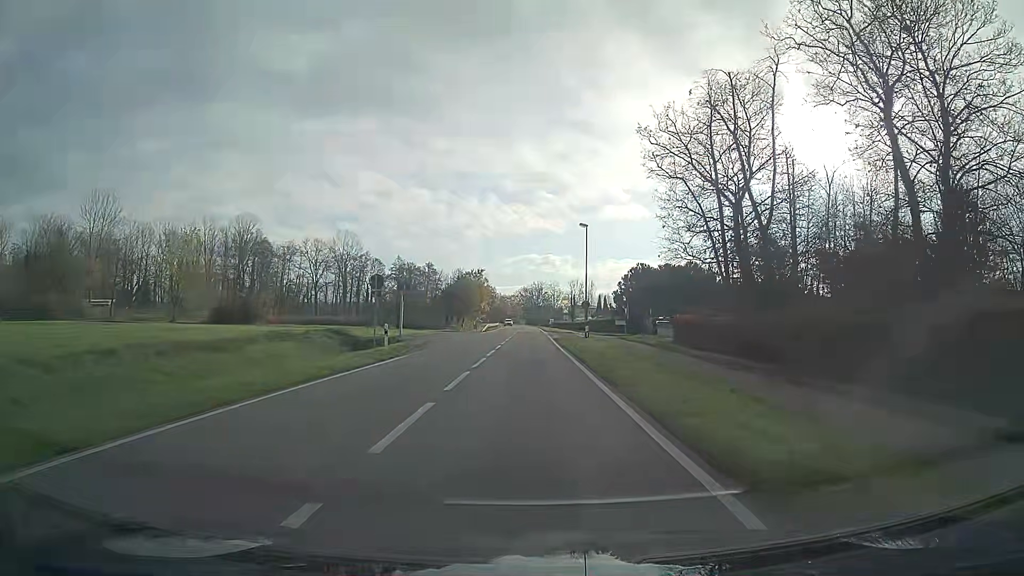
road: secondary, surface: asphalt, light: Day
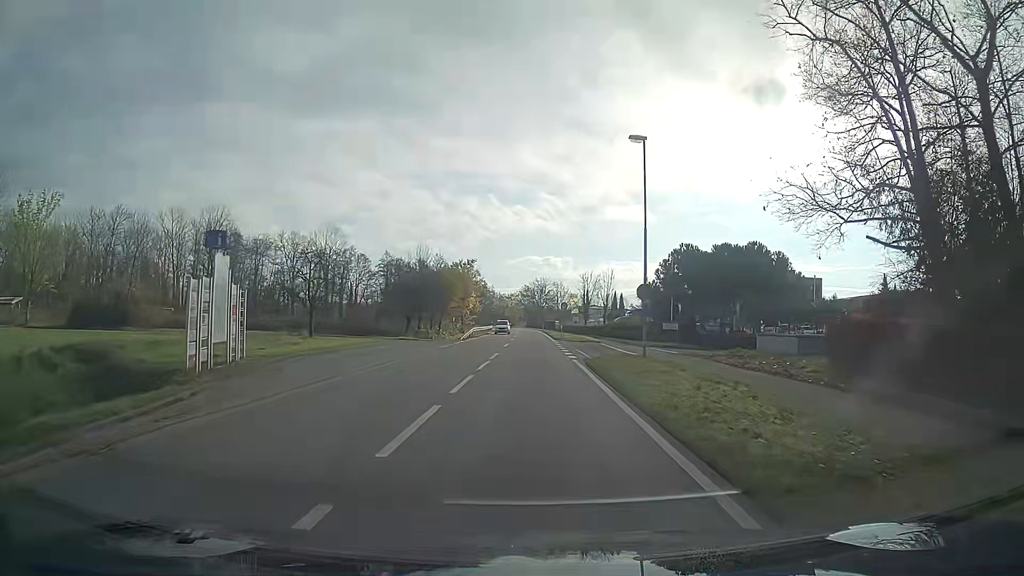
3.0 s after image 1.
(0.0, +24.2) m; 0°
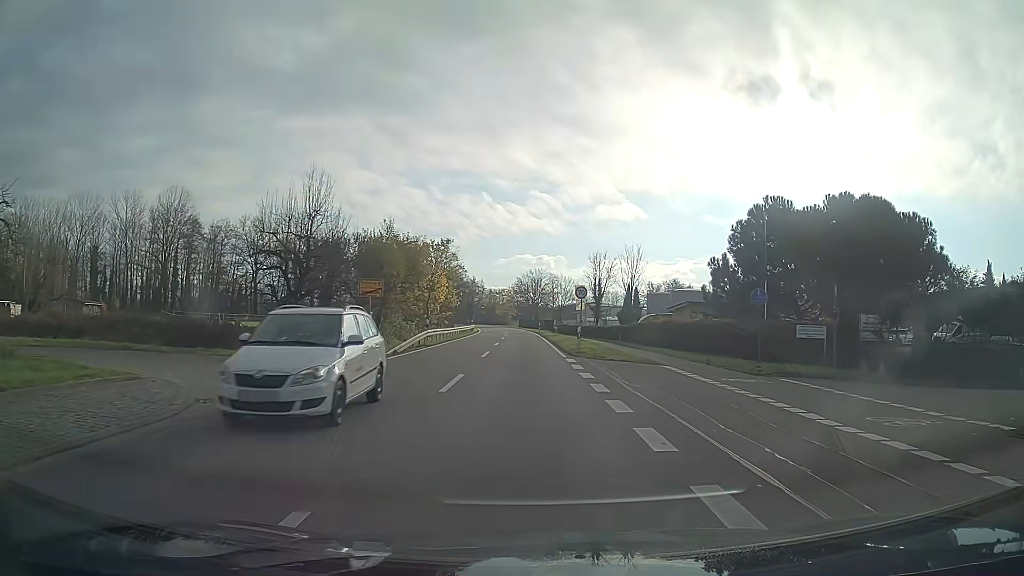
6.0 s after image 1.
(+0.1, +24.3) m; +1°
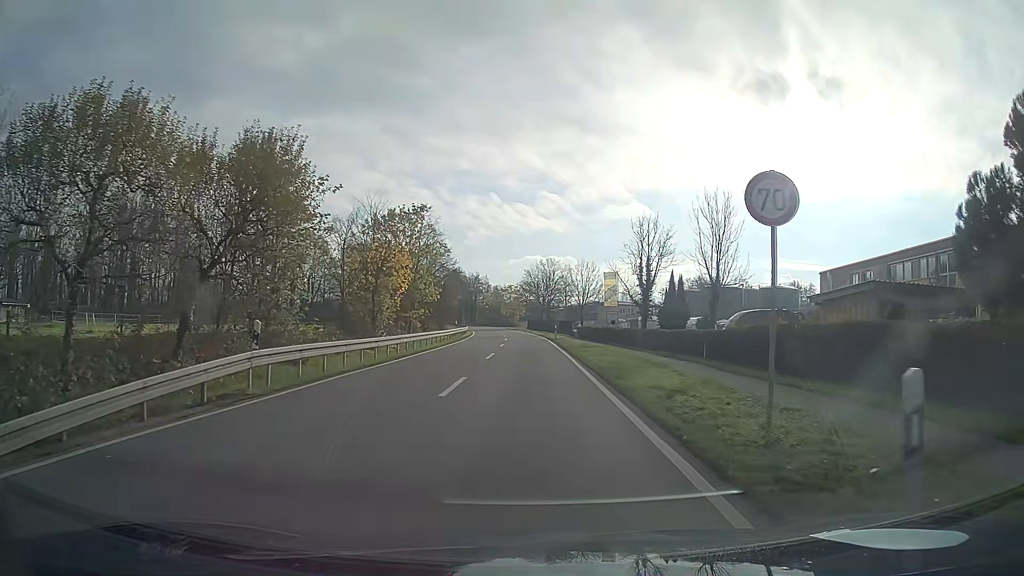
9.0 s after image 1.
(-0.3, +24.7) m; -2°
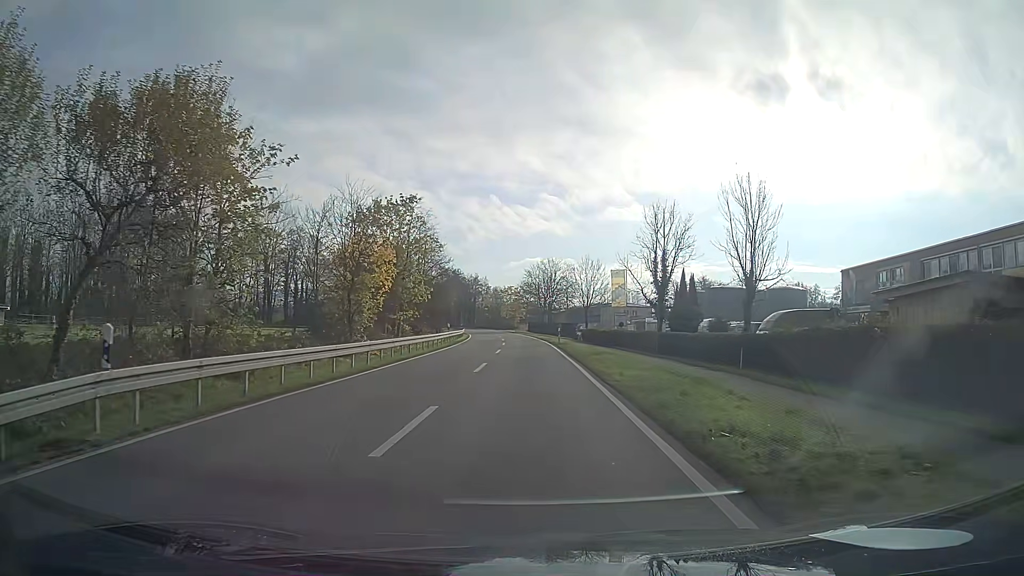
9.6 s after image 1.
(0.0, +5.4) m; 0°
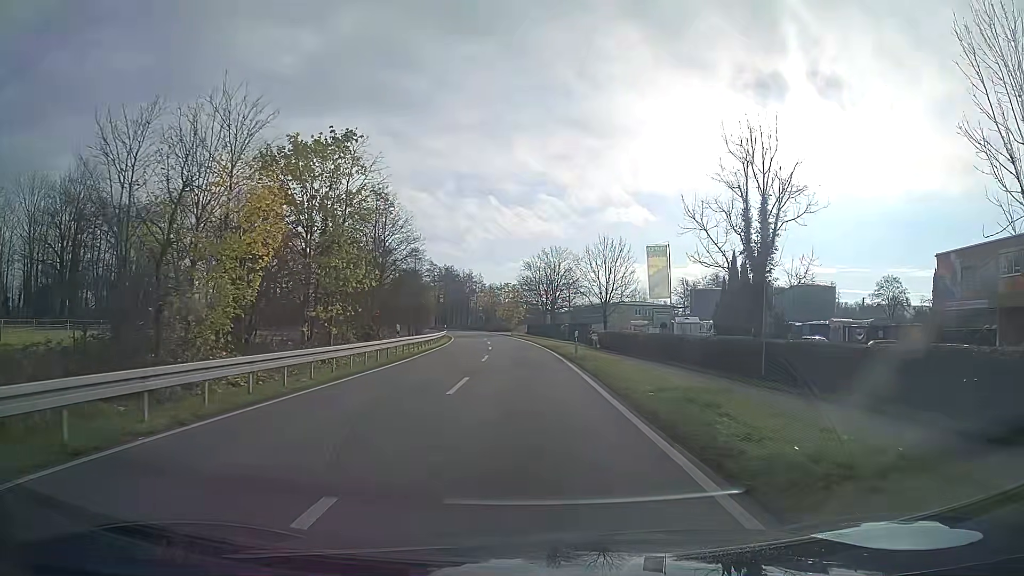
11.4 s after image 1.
(0.0, +18.2) m; 0°
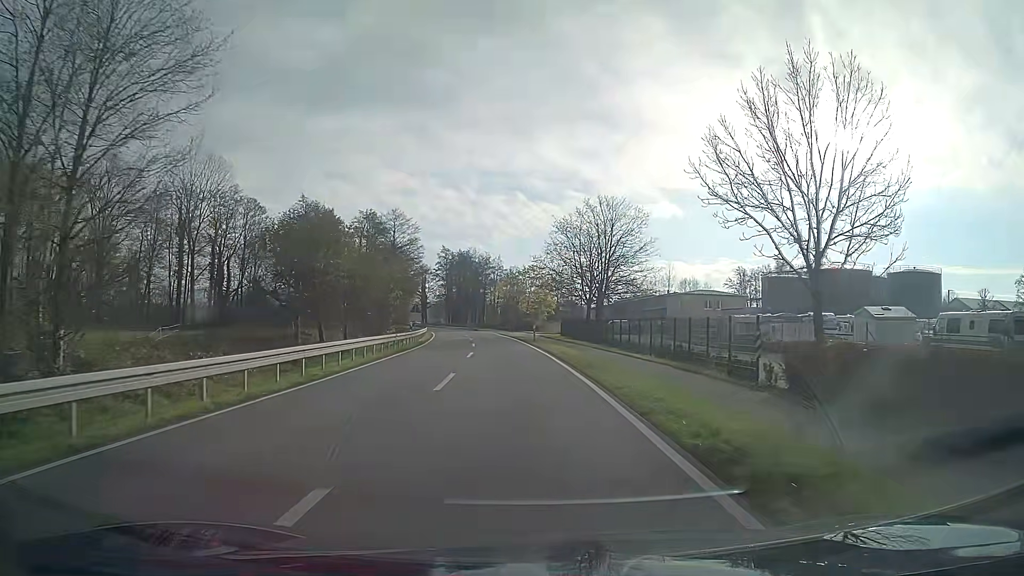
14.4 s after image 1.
(-0.7, +36.4) m; -3°
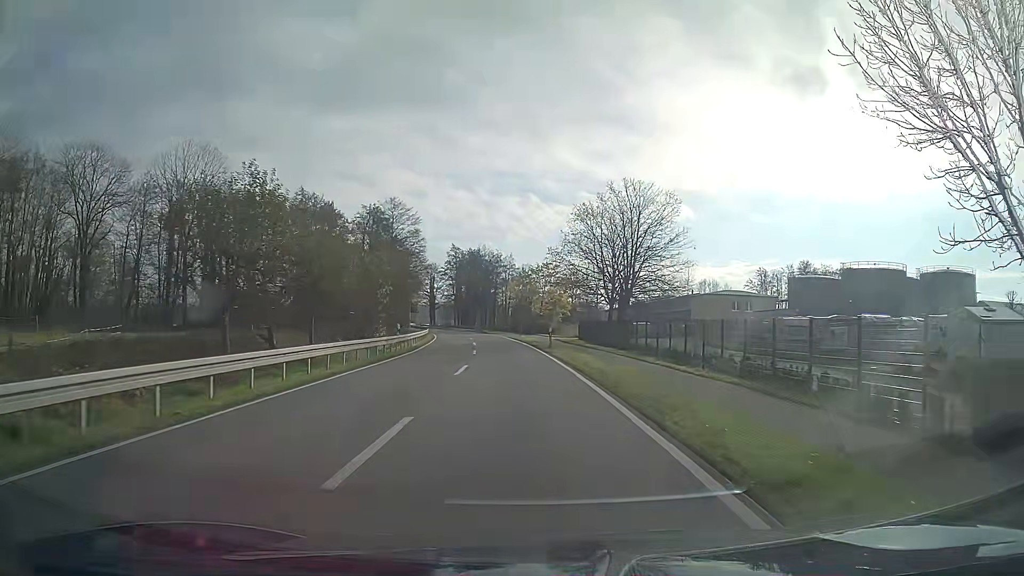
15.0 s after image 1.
(-0.1, +8.0) m; -1°
